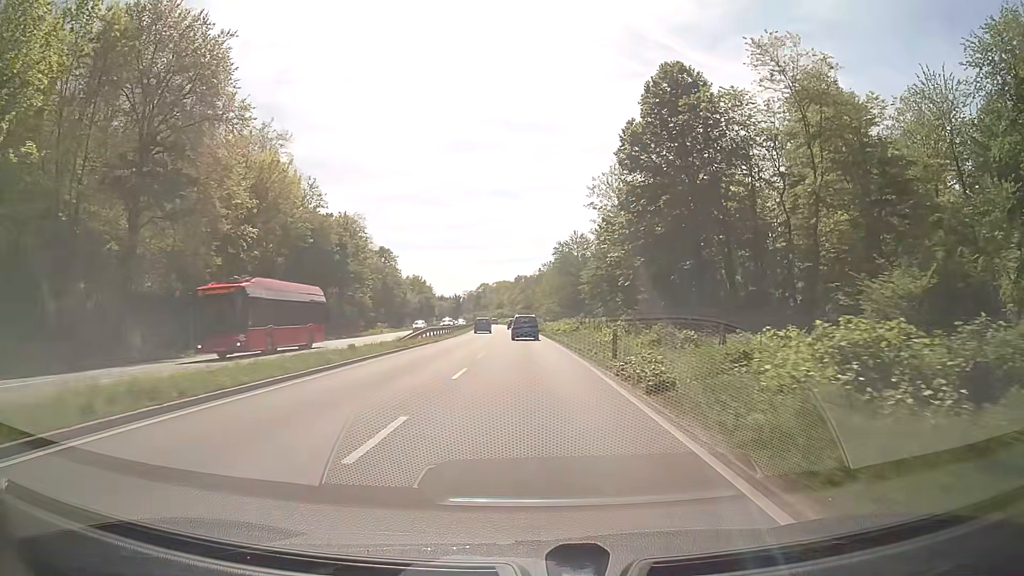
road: trunk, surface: asphalt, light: Day
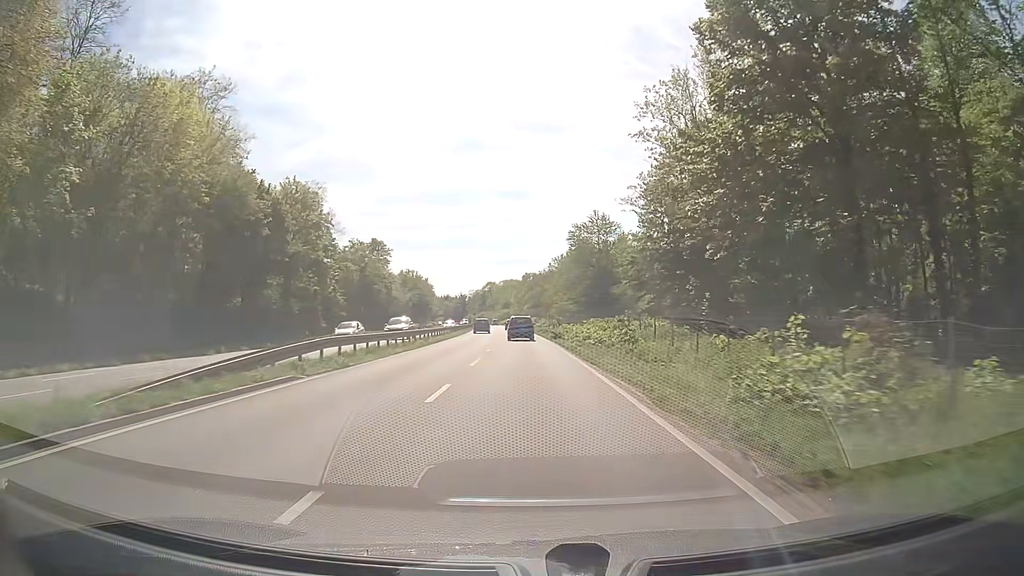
(-0.1, +22.2) m; -1°
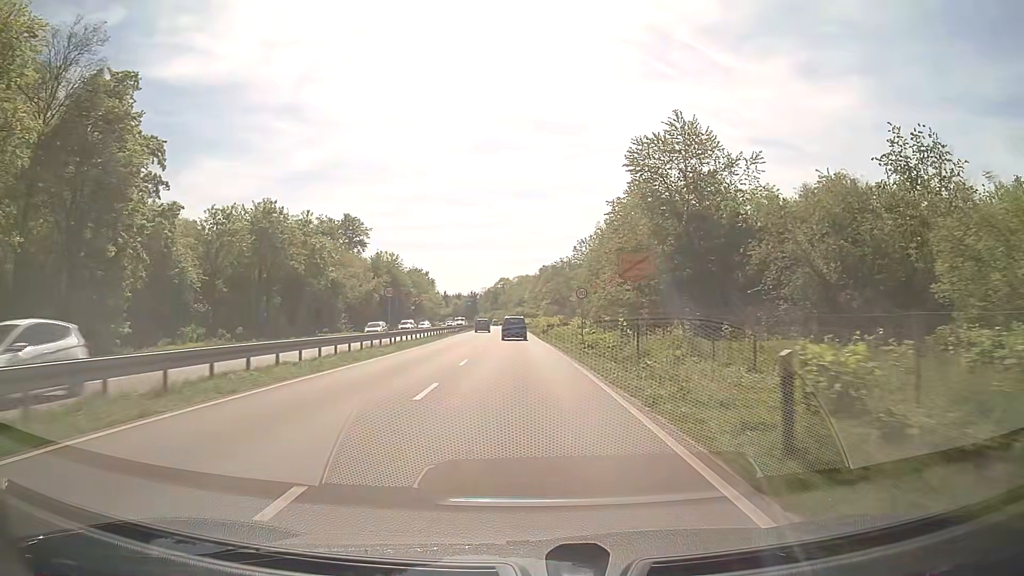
(-0.5, +44.8) m; -1°
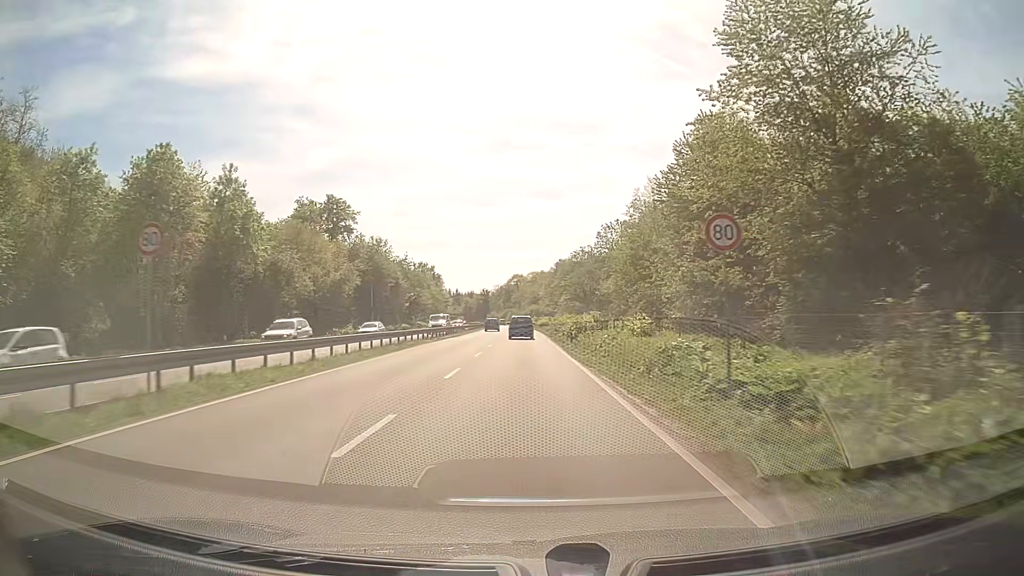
(-0.2, +22.9) m; -1°
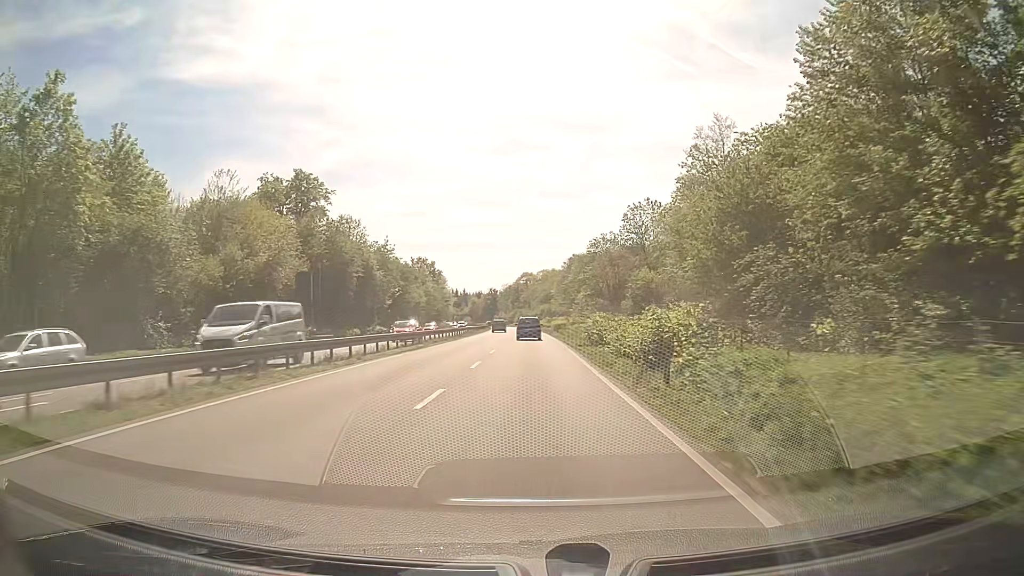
(-0.3, +23.4) m; -1°
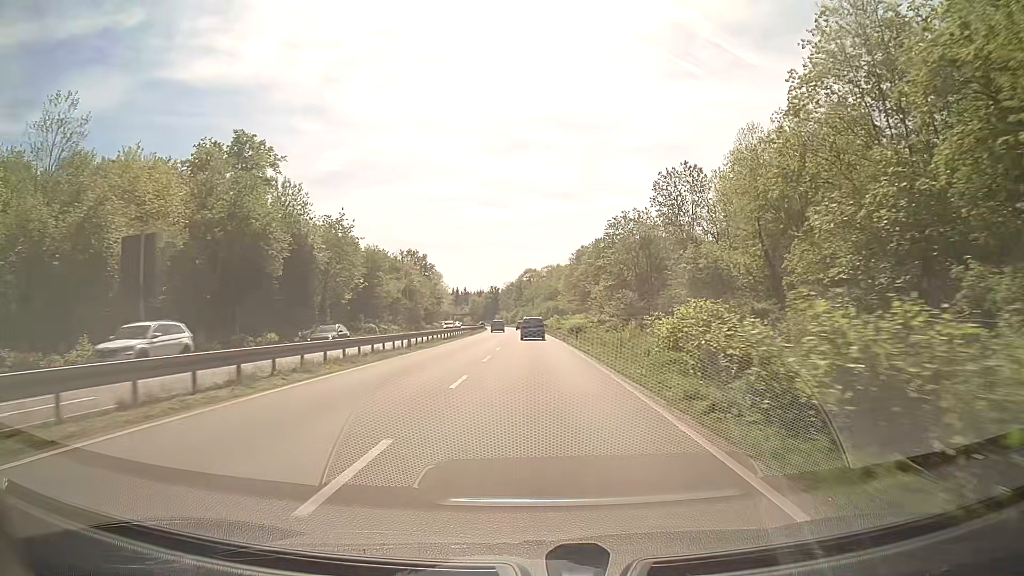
(-0.1, +23.8) m; 0°
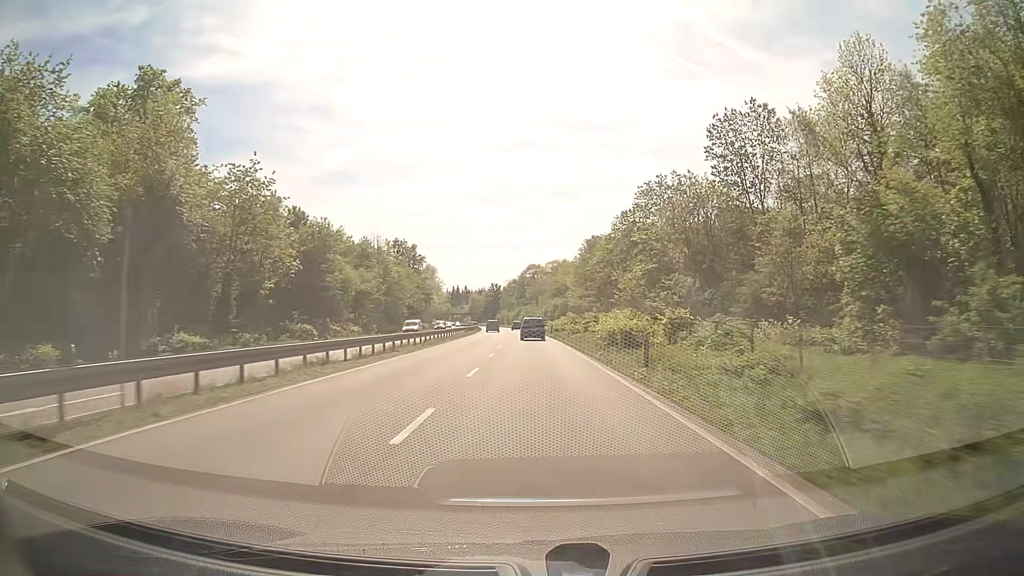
(-0.1, +24.3) m; 0°
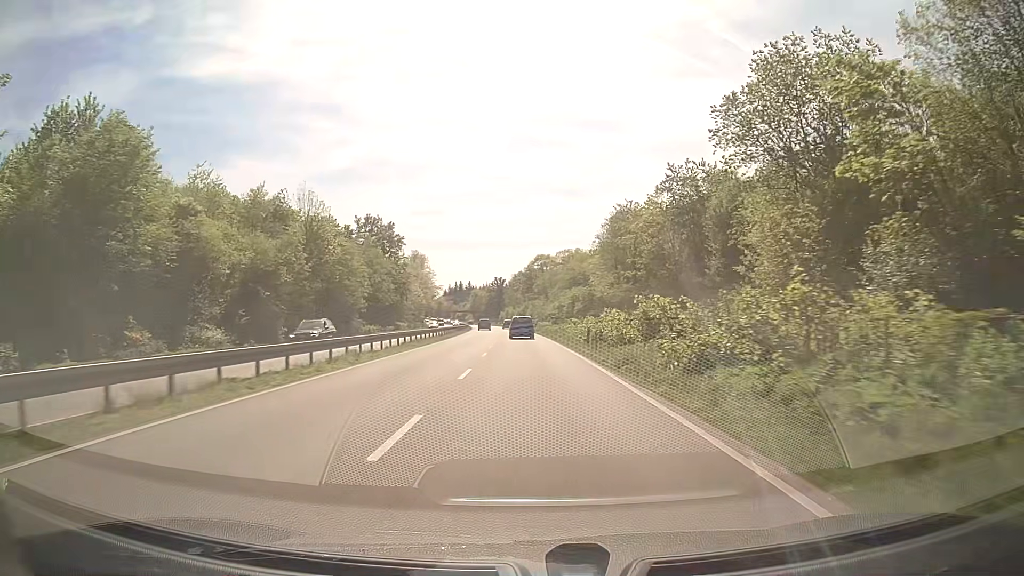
(-0.1, +37.1) m; -1°
(0, +10) (0, +20) (0, +30) (0, +40) (-1, +50) (-1, +60) (-2, +70) (-2, +80) (-3, +90) (-3, +100) m
